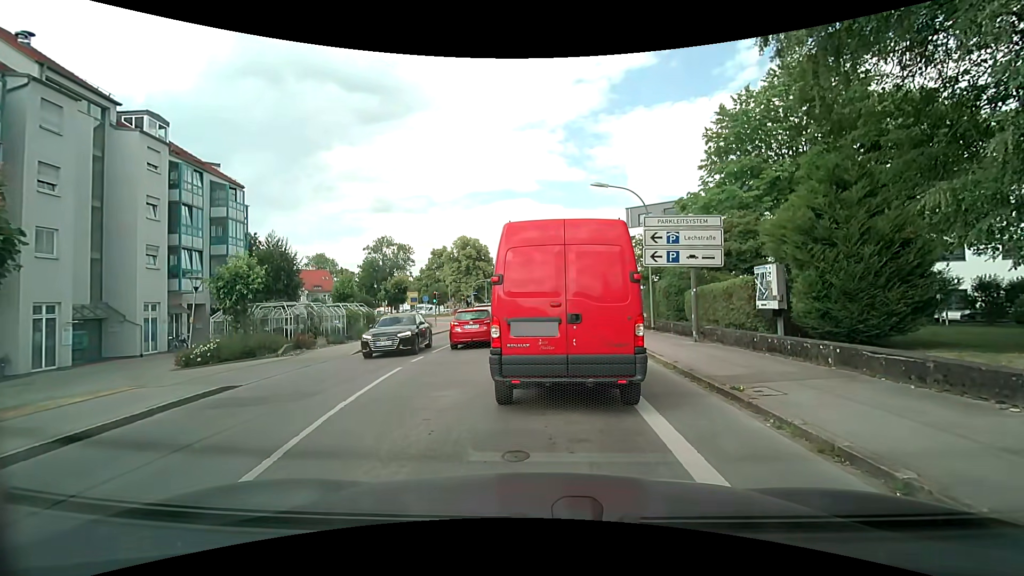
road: tertiary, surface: asphalt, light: Day
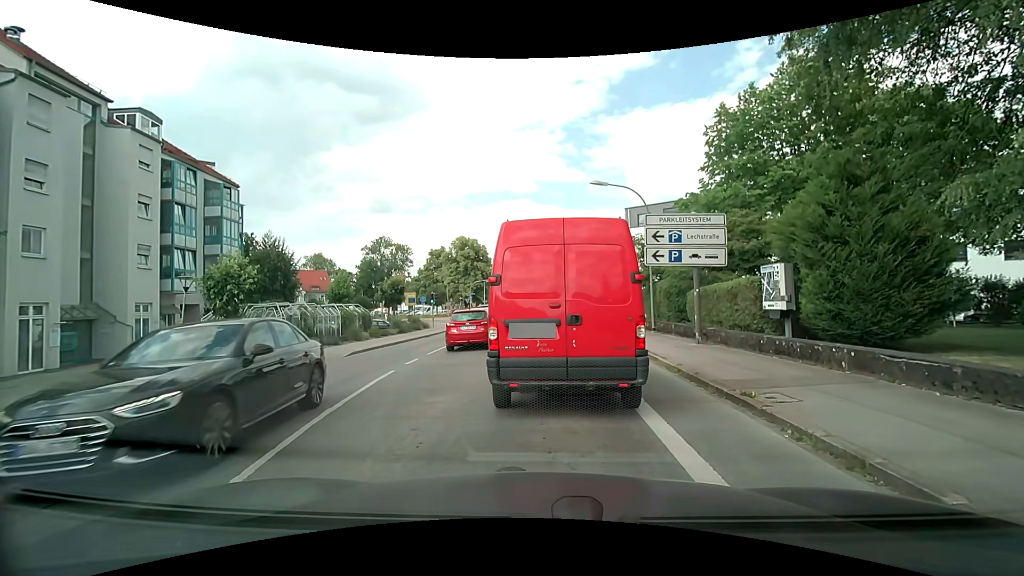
(0.0, +0.5) m; 0°
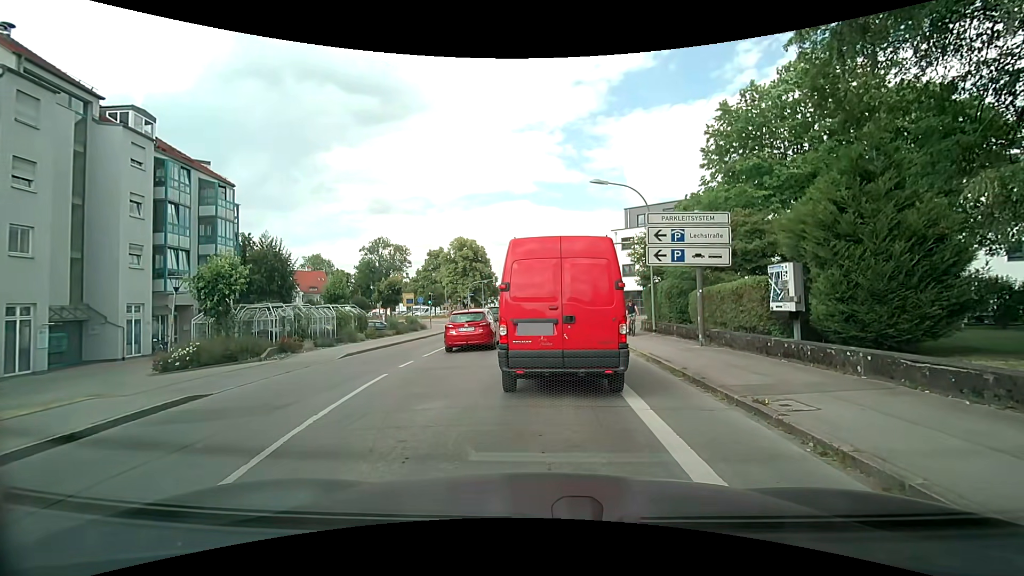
(0.0, +0.5) m; 0°
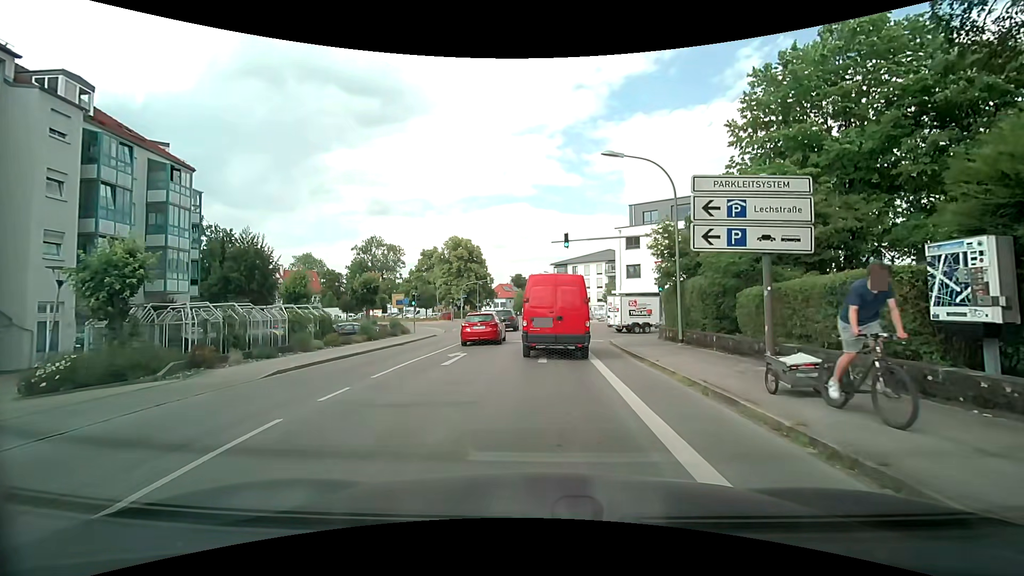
(0.0, +4.9) m; 0°
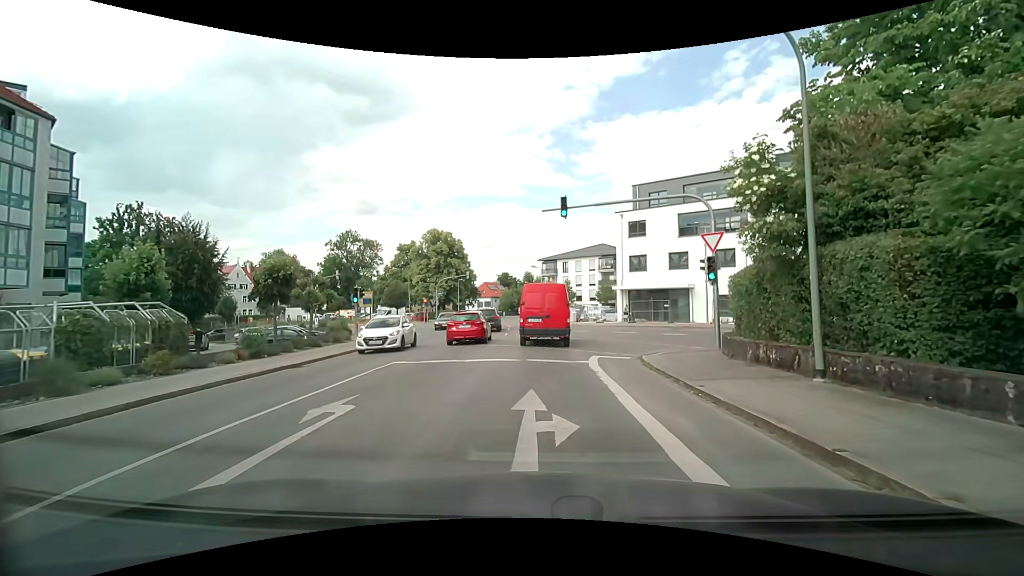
(-0.1, +10.0) m; 0°
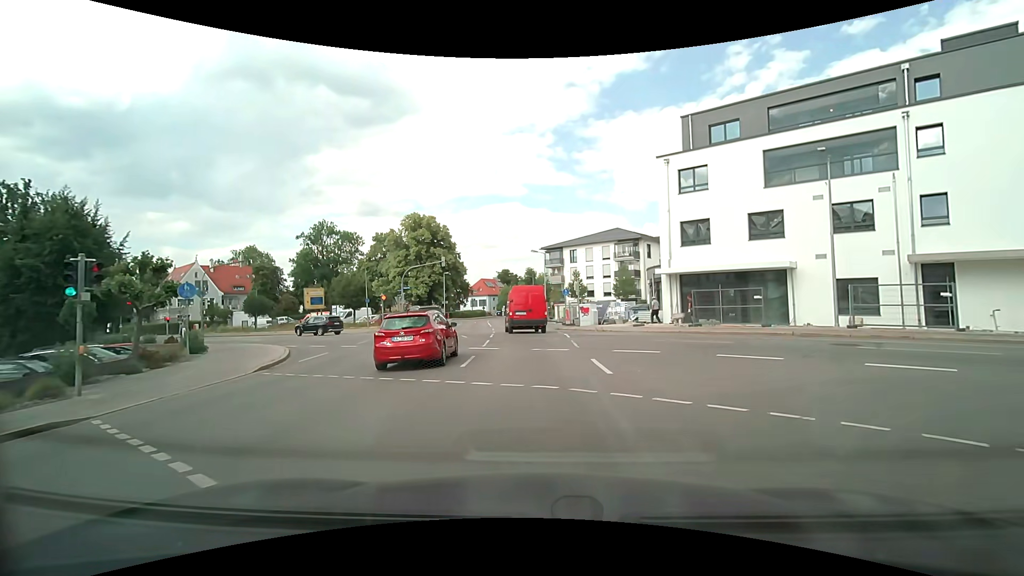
(+0.2, +17.6) m; 0°
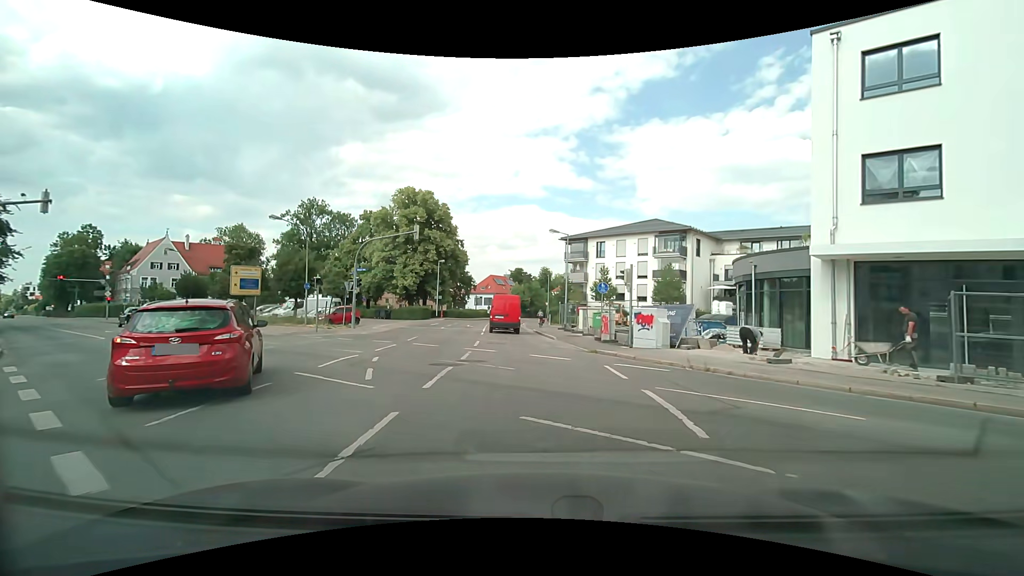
(-0.2, +16.2) m; -1°
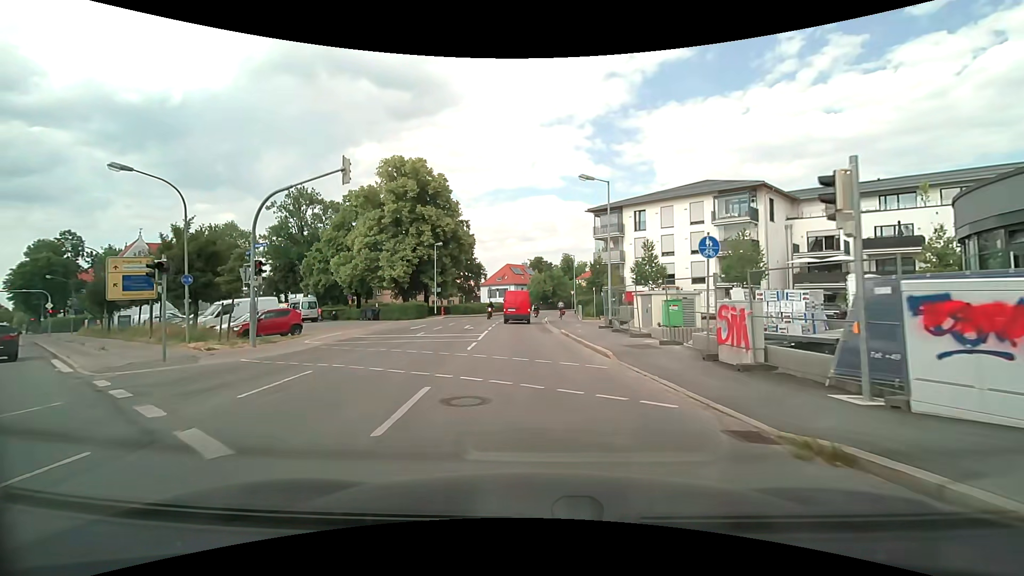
(-0.2, +14.0) m; -2°
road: secondary
